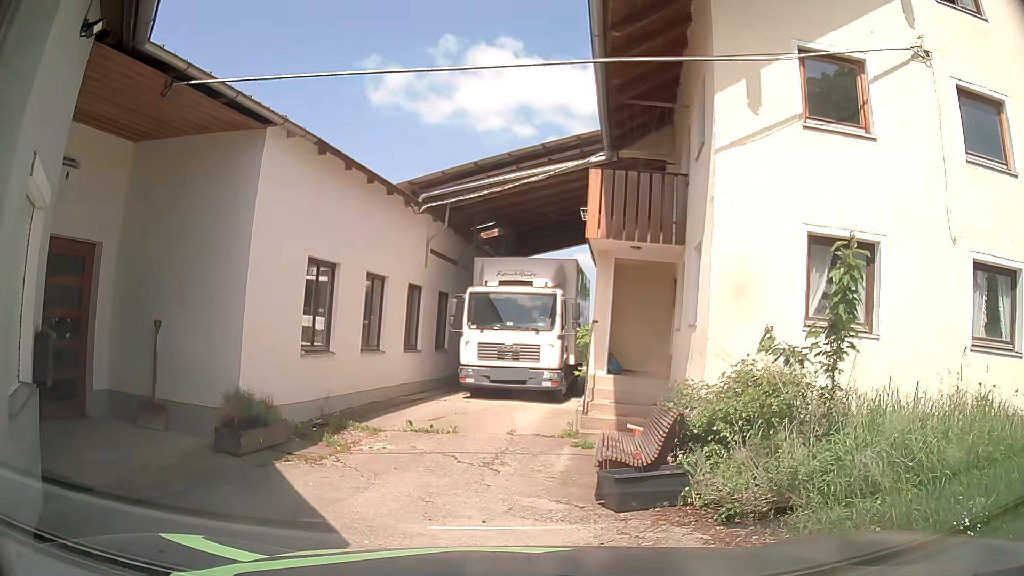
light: Day
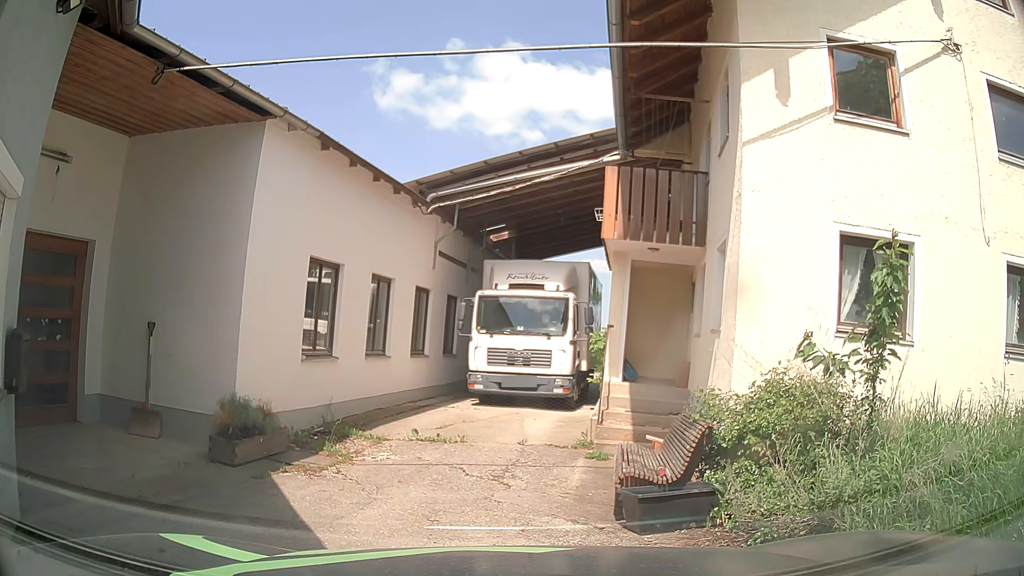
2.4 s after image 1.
(0.0, +0.5) m; 0°
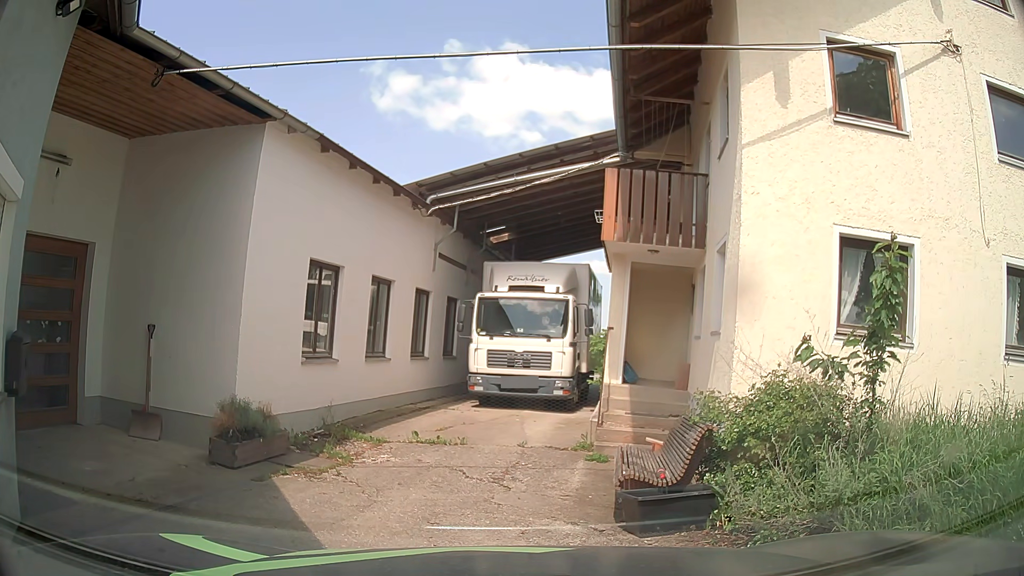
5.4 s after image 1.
(0.0, 0.0) m; 0°
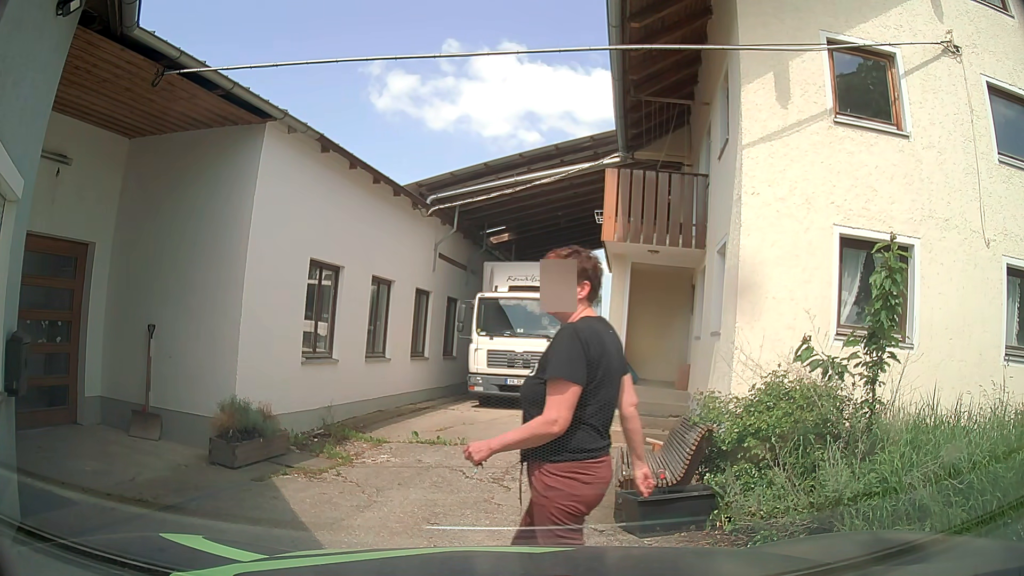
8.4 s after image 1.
(0.0, 0.0) m; 0°
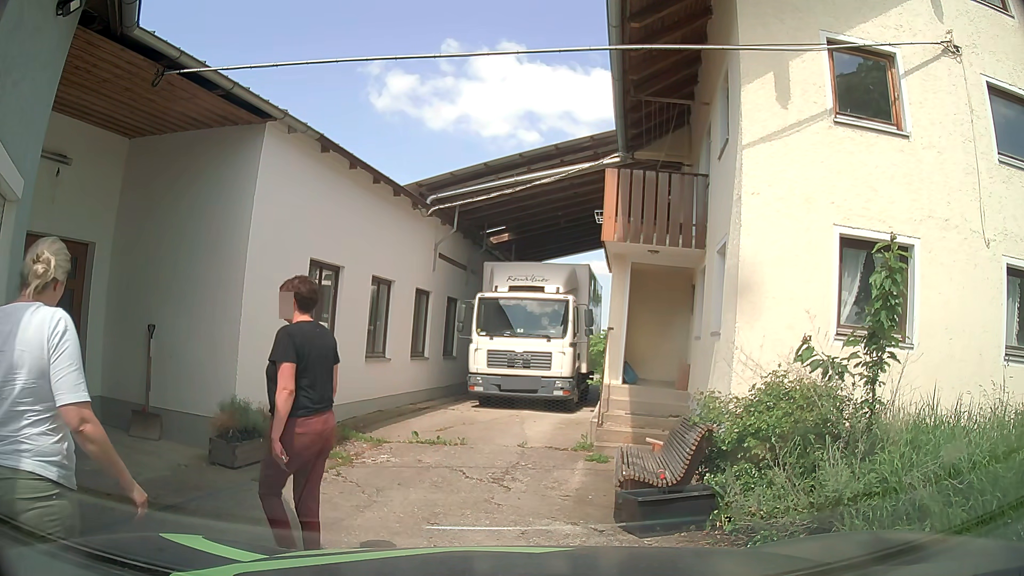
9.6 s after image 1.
(0.0, 0.0) m; 0°
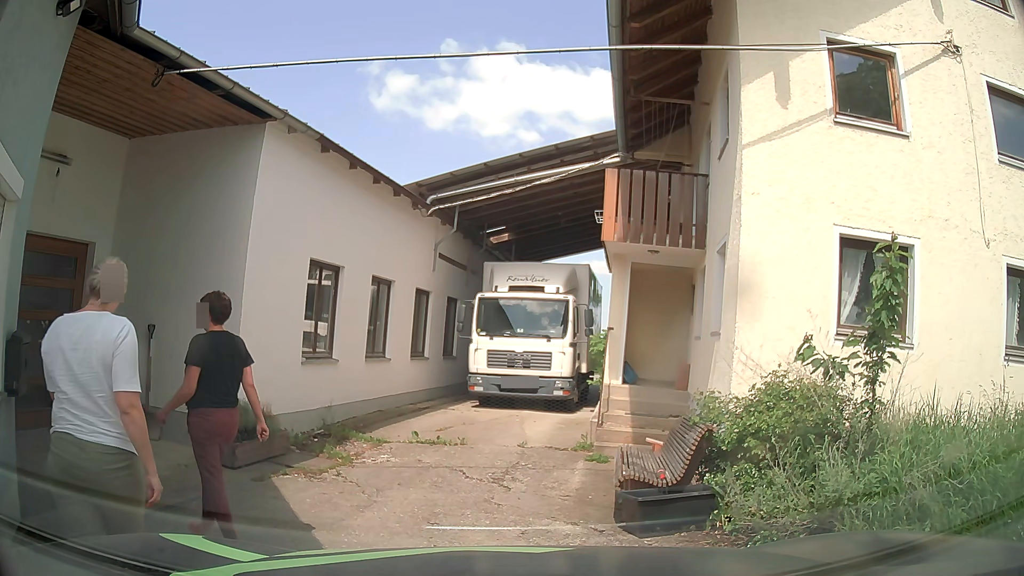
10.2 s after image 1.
(0.0, 0.0) m; 0°
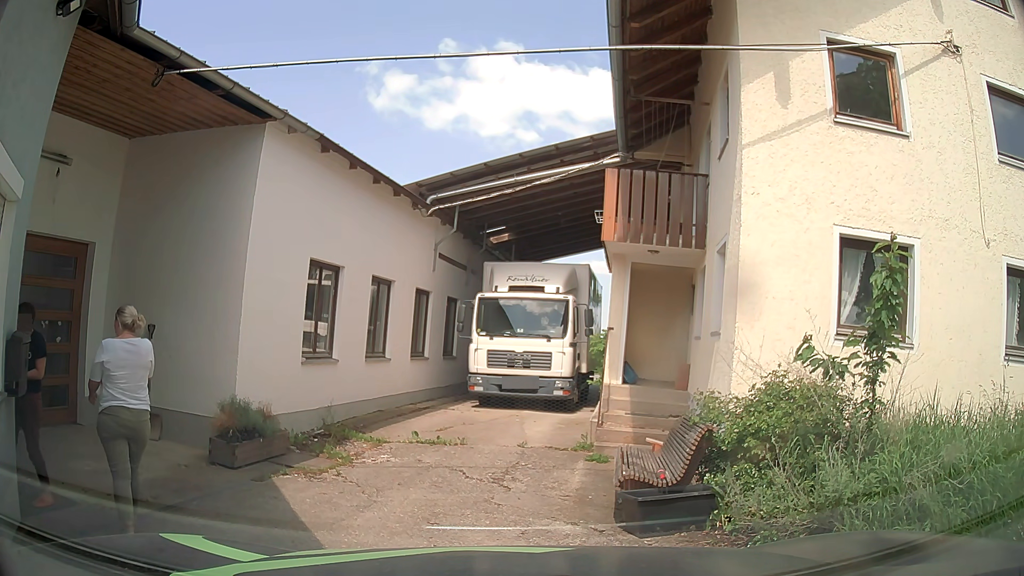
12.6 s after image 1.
(0.0, 0.0) m; 0°
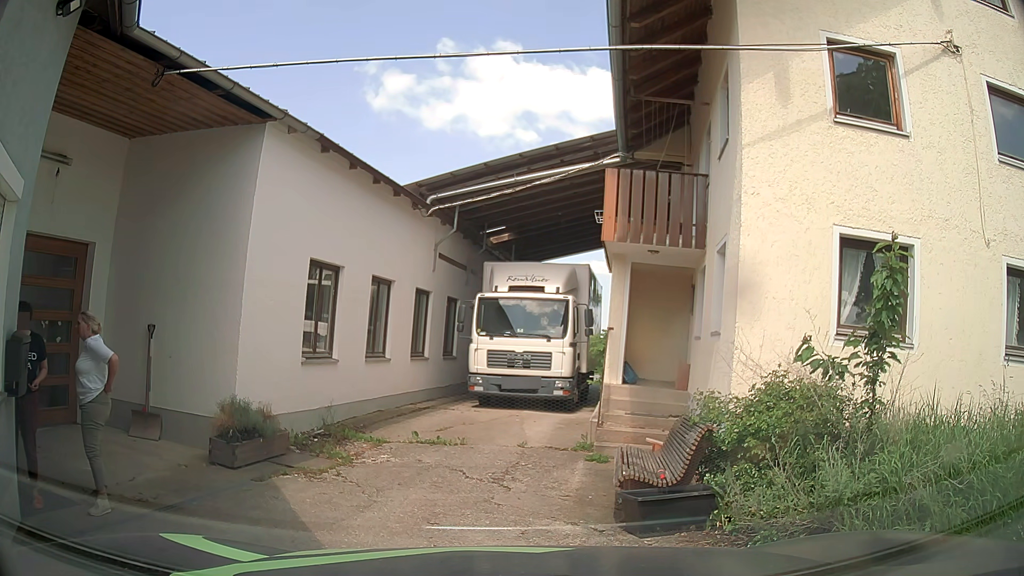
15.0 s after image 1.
(0.0, 0.0) m; 0°
